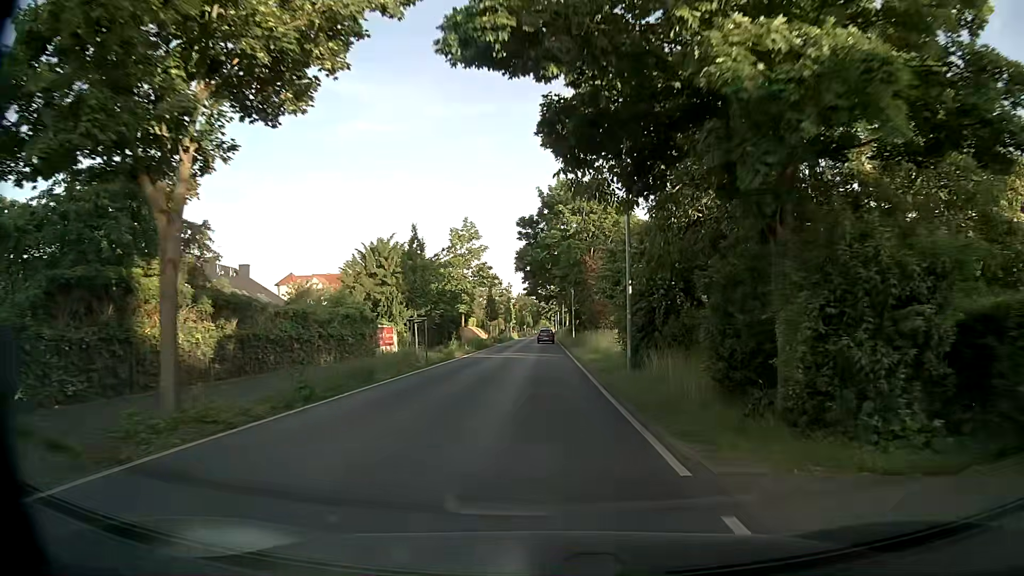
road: tertiary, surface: asphalt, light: Day
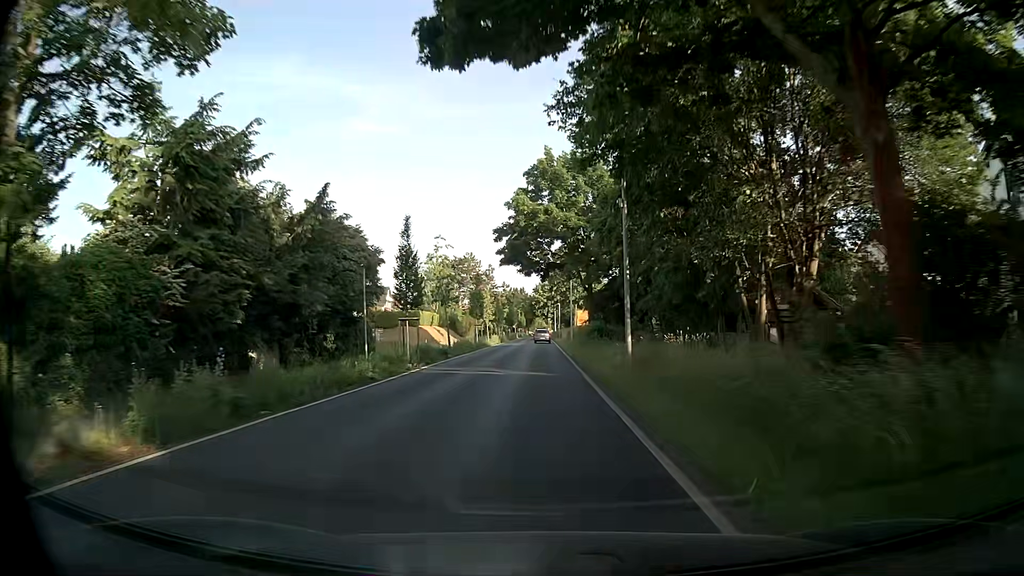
(+0.1, +39.6) m; 0°
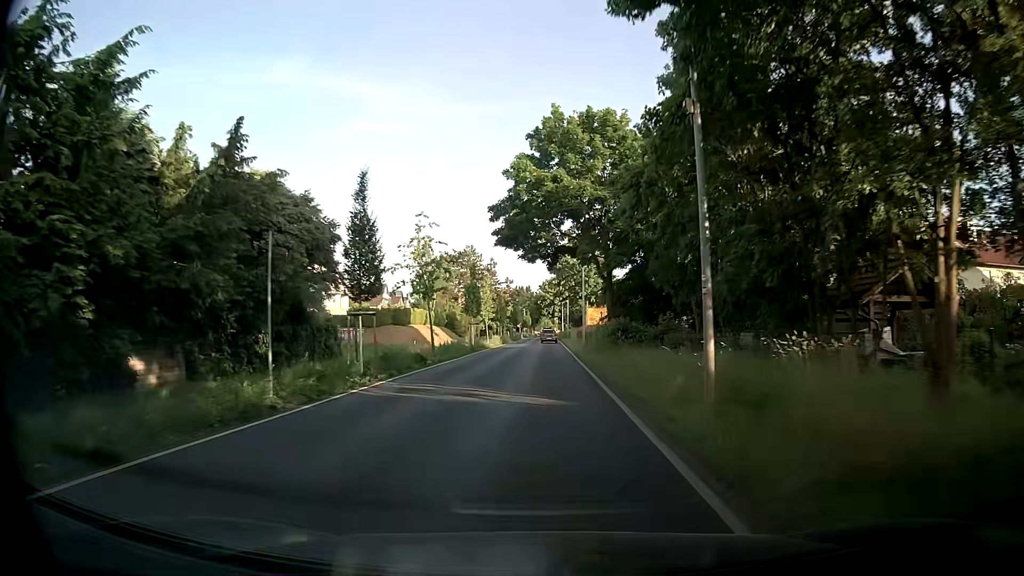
(-0.1, +8.1) m; -1°
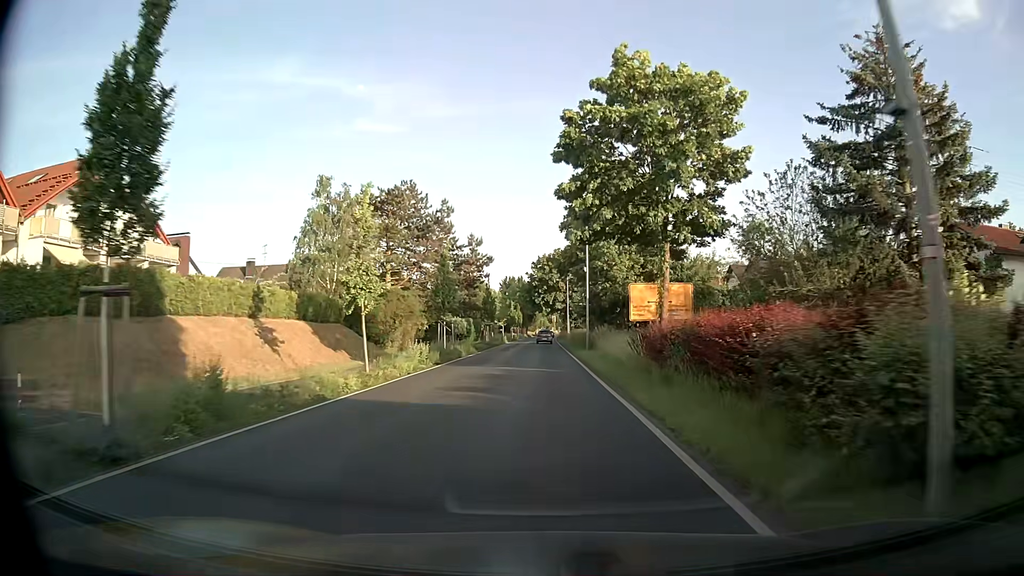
(+0.5, +41.6) m; +1°
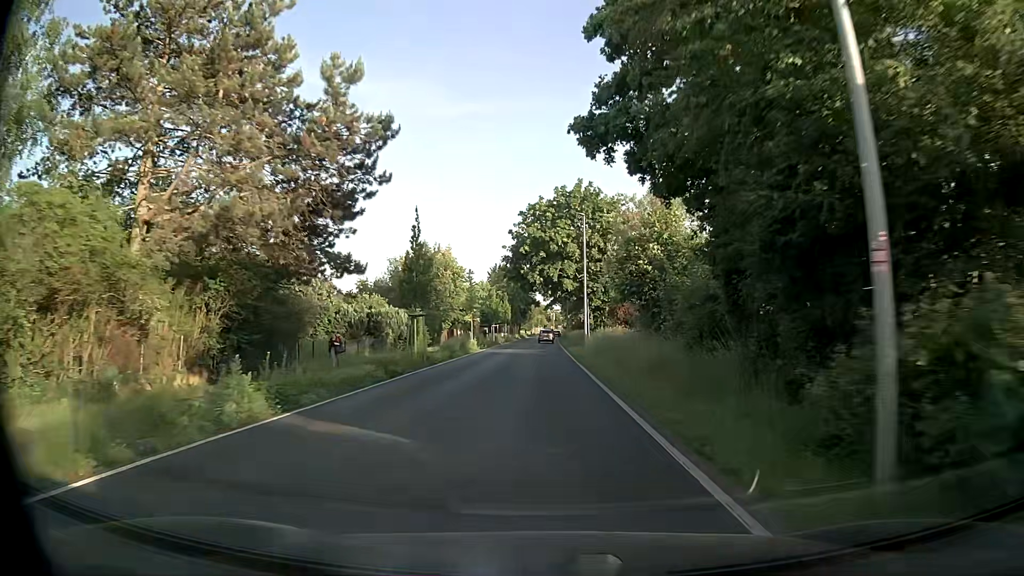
(+0.1, +34.3) m; 0°
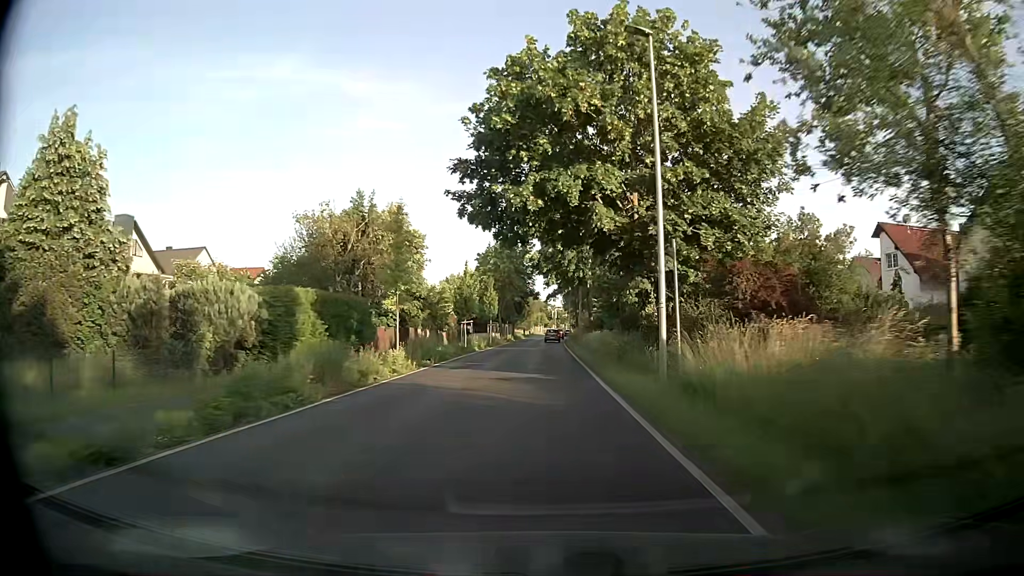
(0.0, +25.6) m; +1°
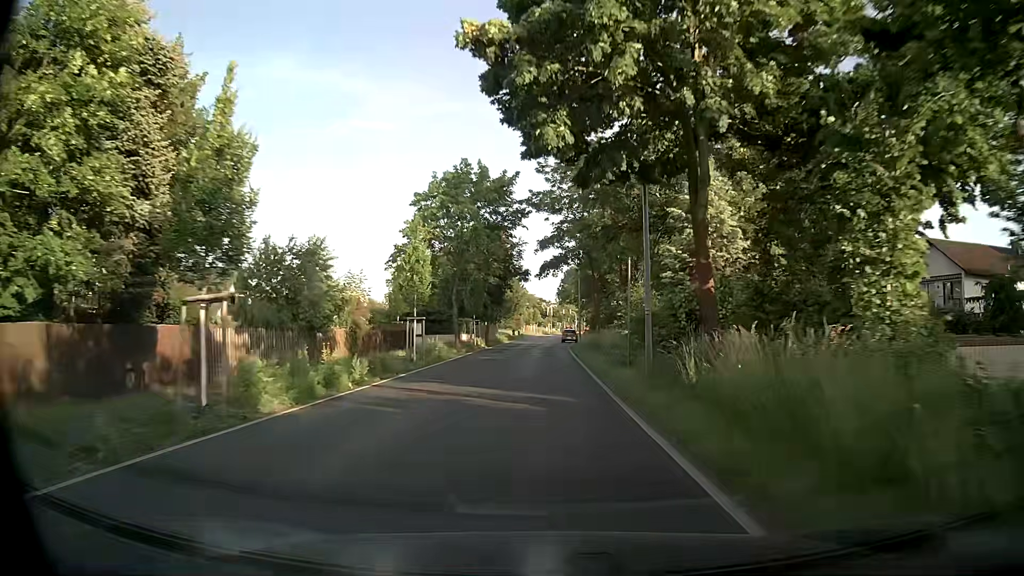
(-0.3, +33.9) m; 0°
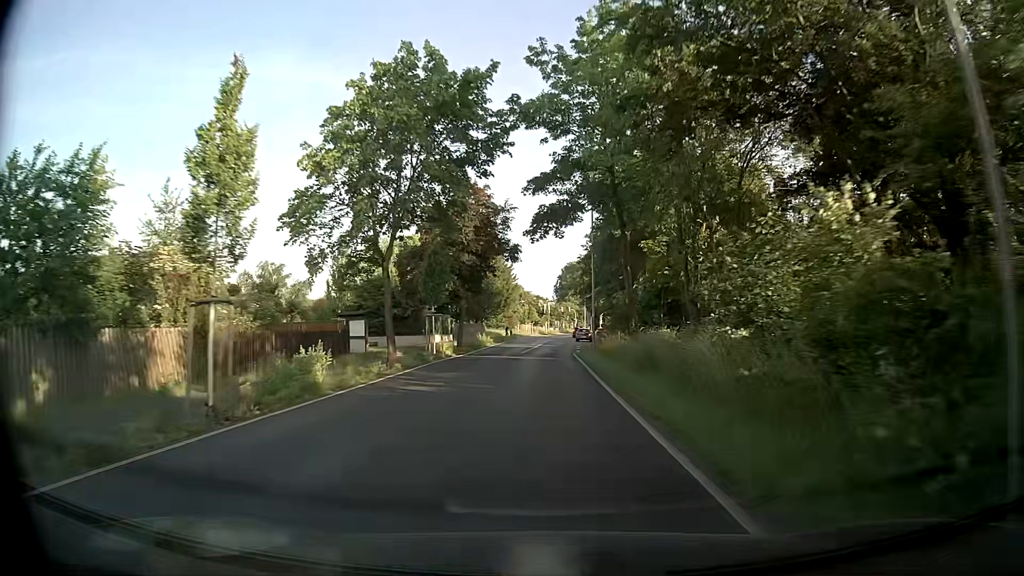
(+0.1, +17.0) m; 0°
(0, +10) (0, +20) (+1, +30) (+1, +40) (+1, +50) (+2, +60) (+3, +70) (+4, +80) (+5, +90) (+6, +100) m
